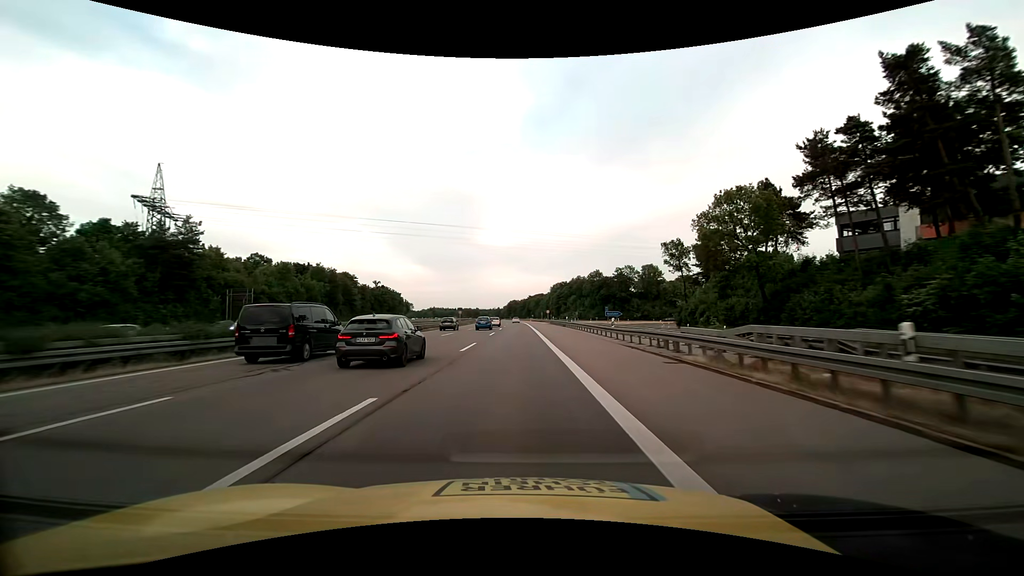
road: motorway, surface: asphalt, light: Day
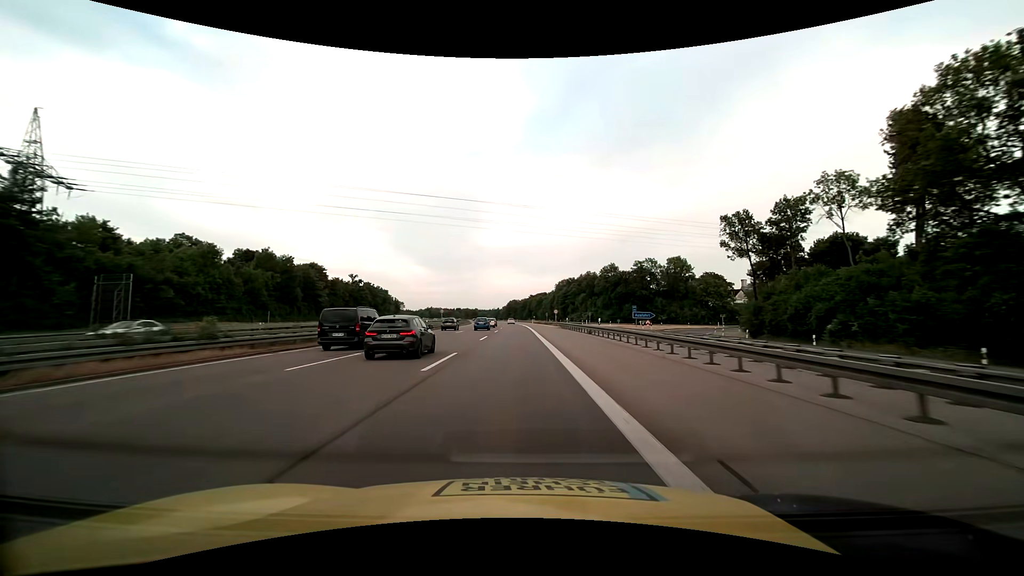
(0.0, +25.6) m; 0°
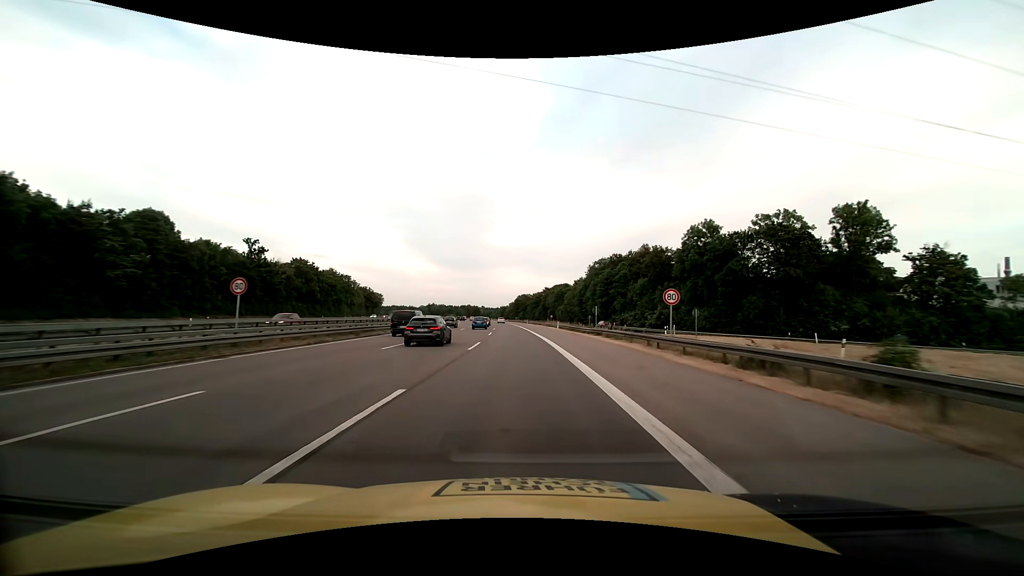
(-0.7, +64.1) m; -1°
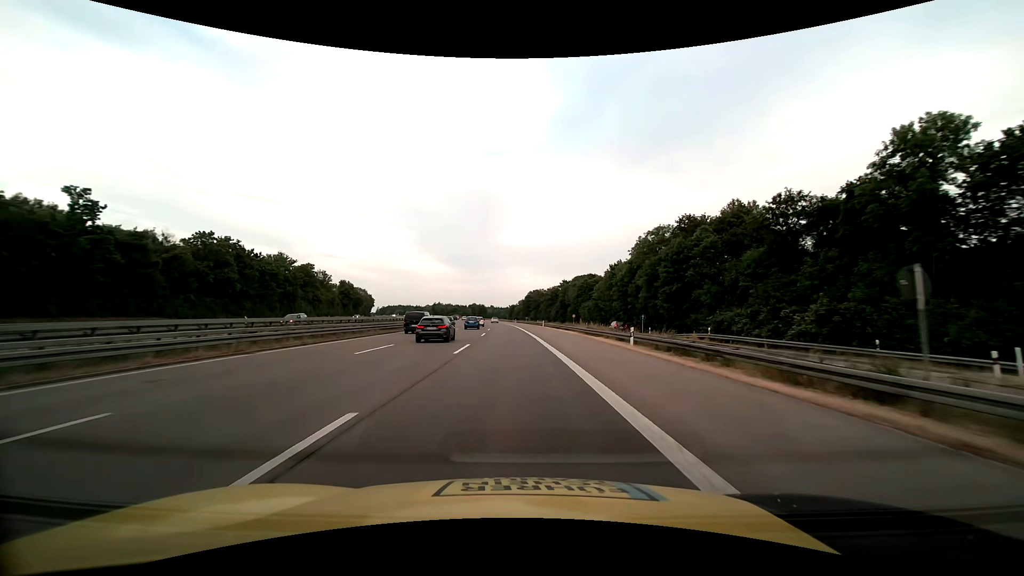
(-0.3, +38.6) m; -1°
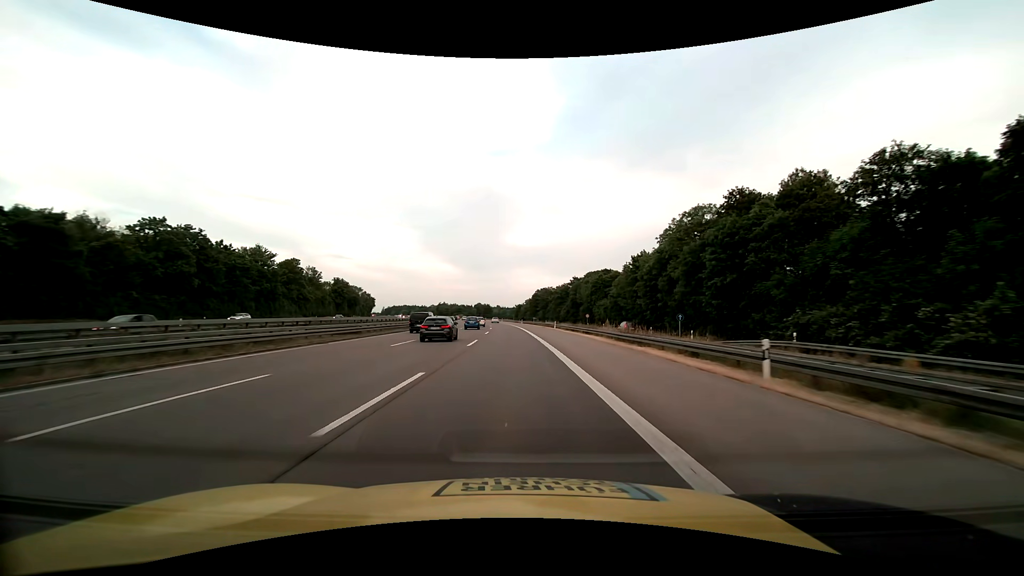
(-0.1, +12.9) m; -1°
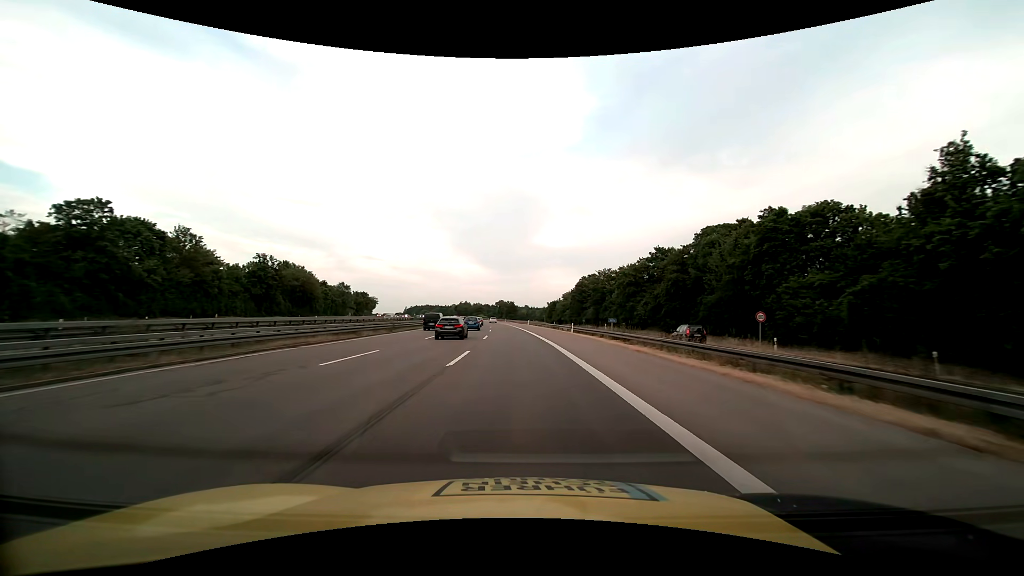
(-2.0, +64.3) m; -3°
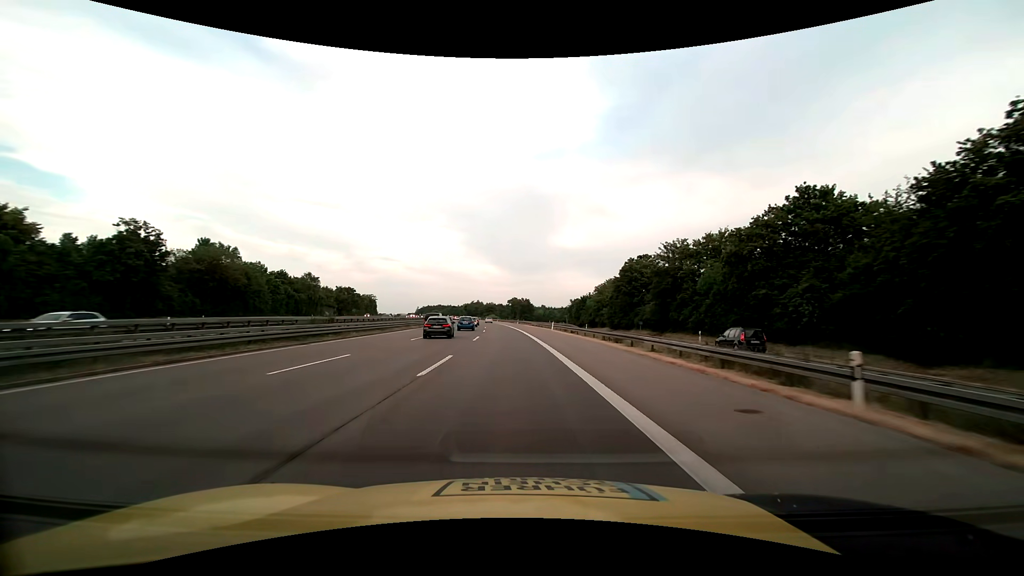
(-0.5, +38.7) m; -2°
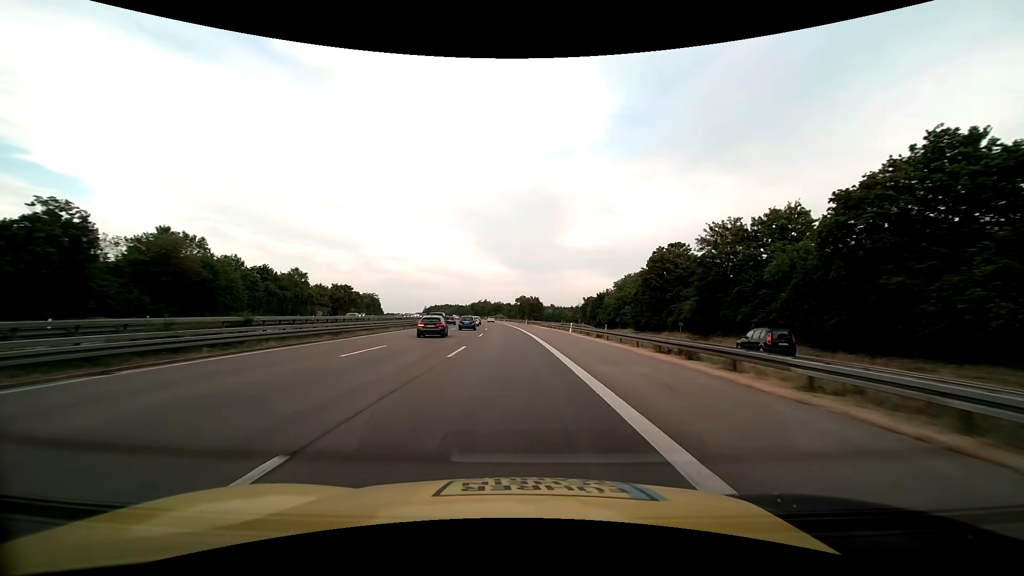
(-0.1, +12.9) m; -1°
(0, +10) (0, +20) (-1, +30) (-1, +40) (-2, +50) (-2, +60) (-3, +70) (-4, +80) (-5, +90) (-6, +100) m
